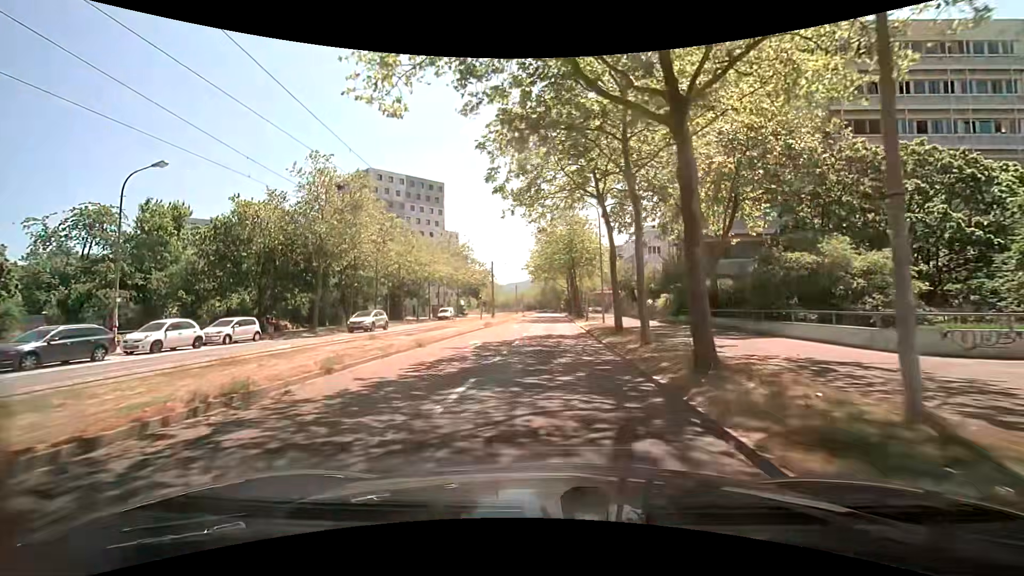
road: tertiary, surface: asphalt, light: Day
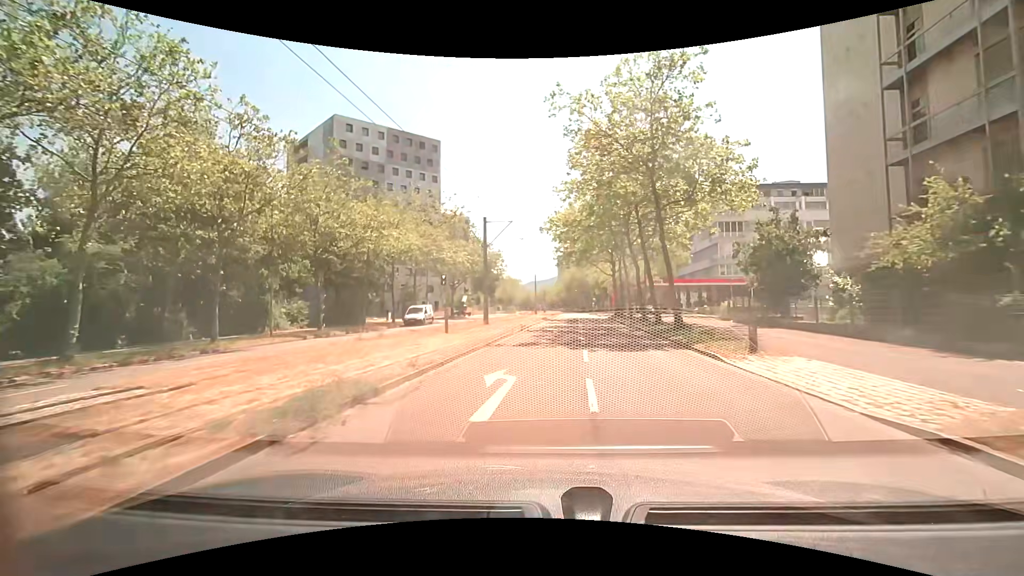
(-0.9, +30.3) m; -2°
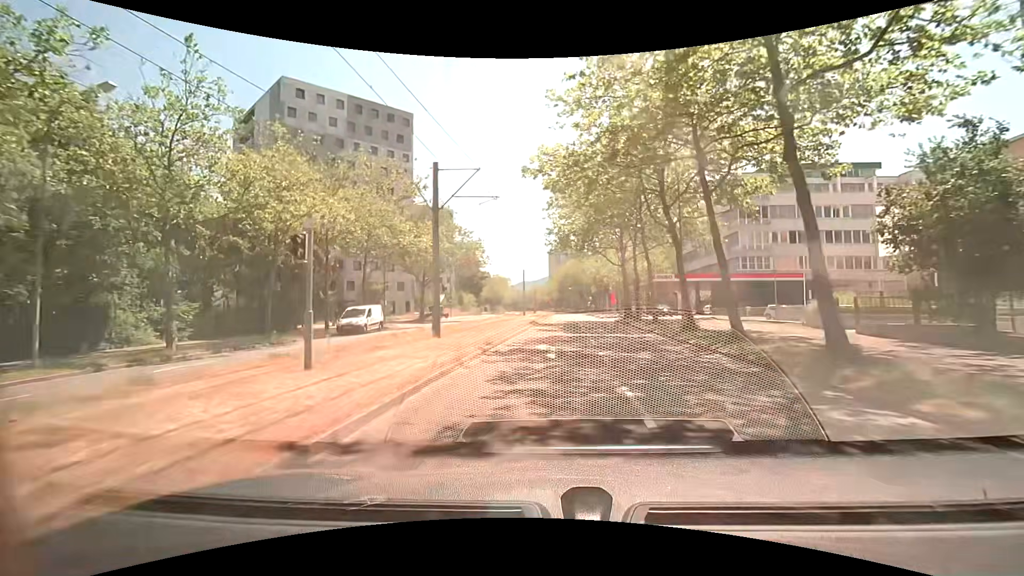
(0.0, +13.0) m; +1°
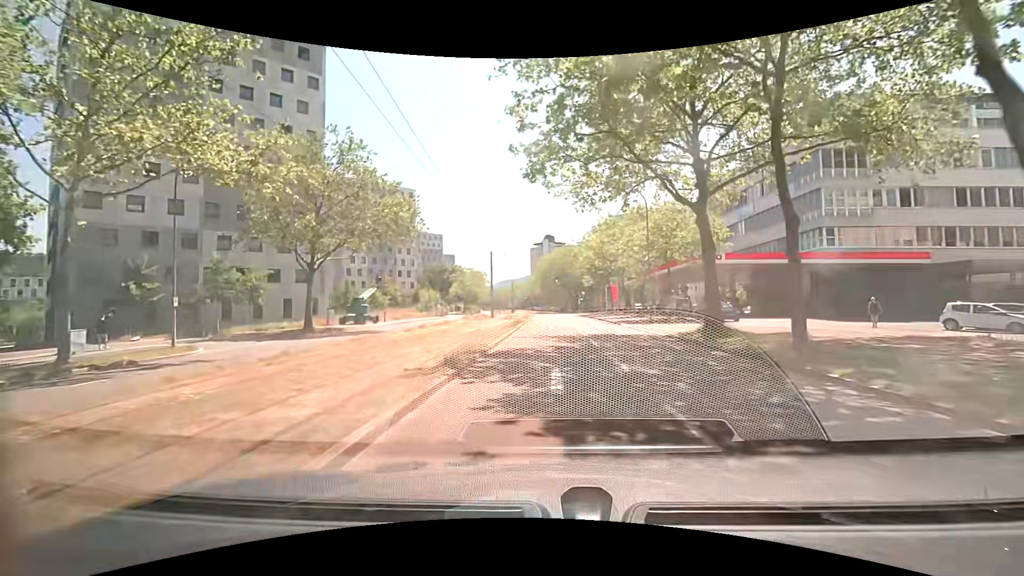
(+0.5, +25.3) m; +2°
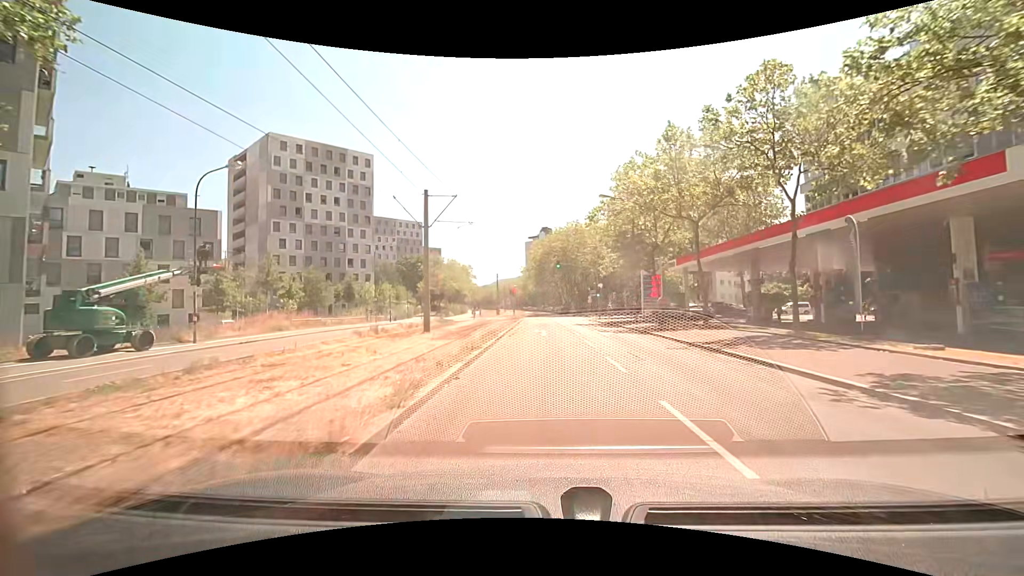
(-0.1, +29.2) m; 0°
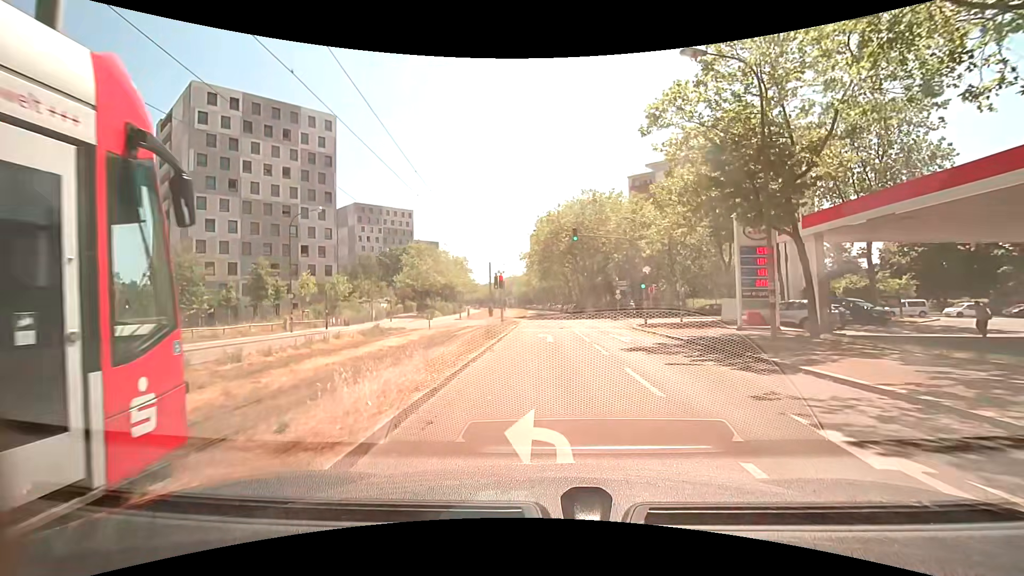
(0.0, +20.3) m; 0°
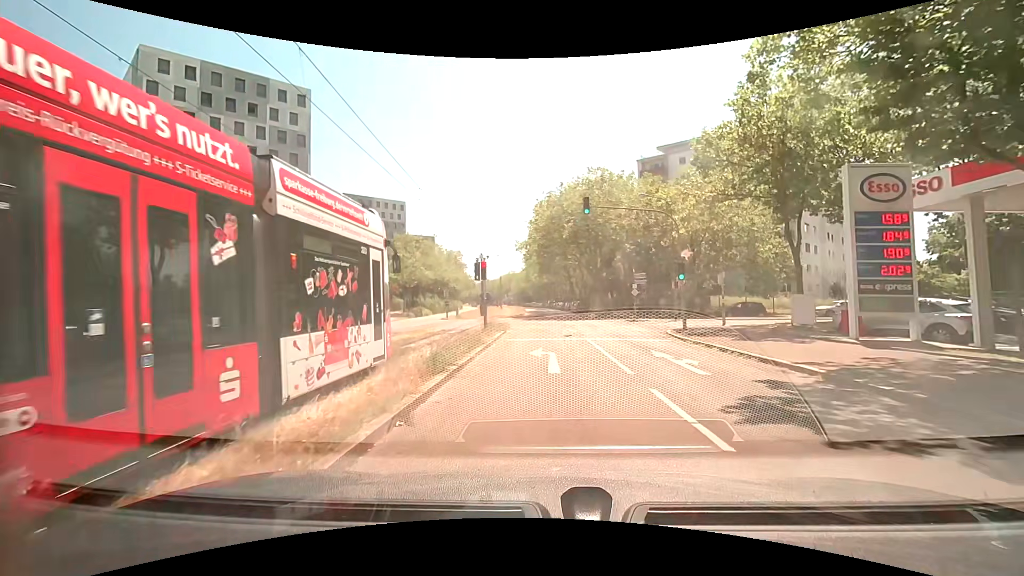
(0.0, +8.4) m; 0°
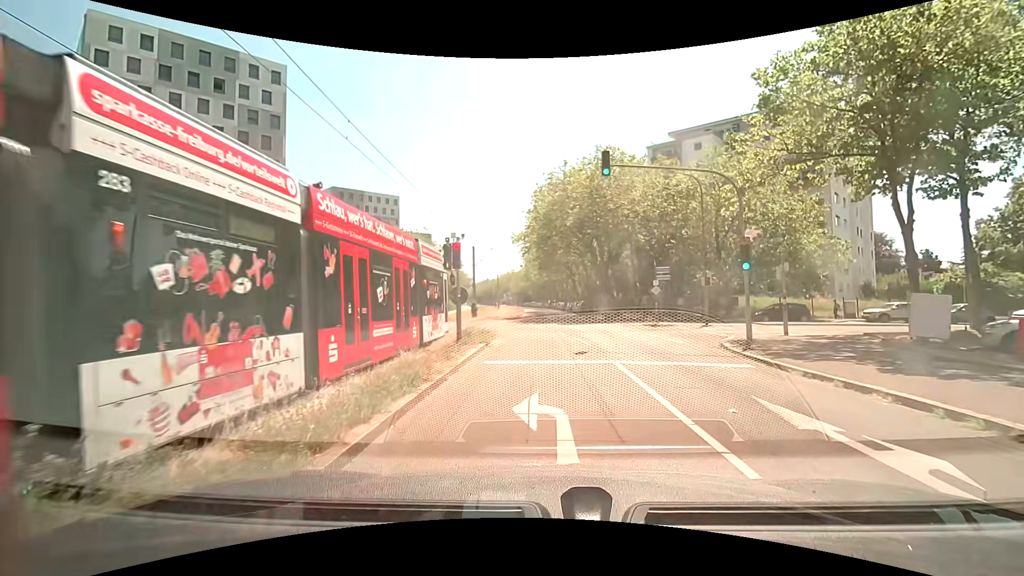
(0.0, +6.7) m; -2°
